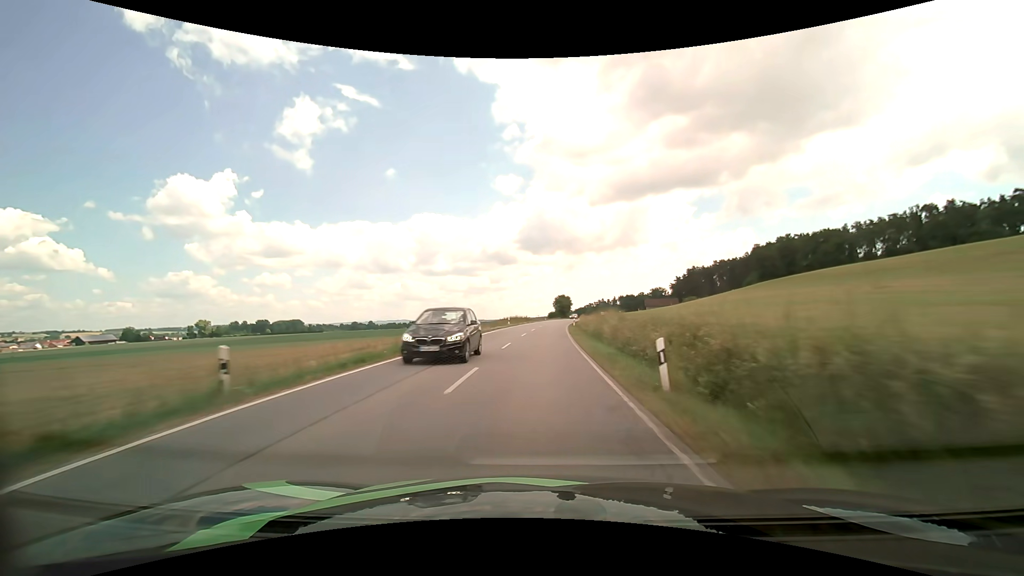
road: secondary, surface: asphalt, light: Day
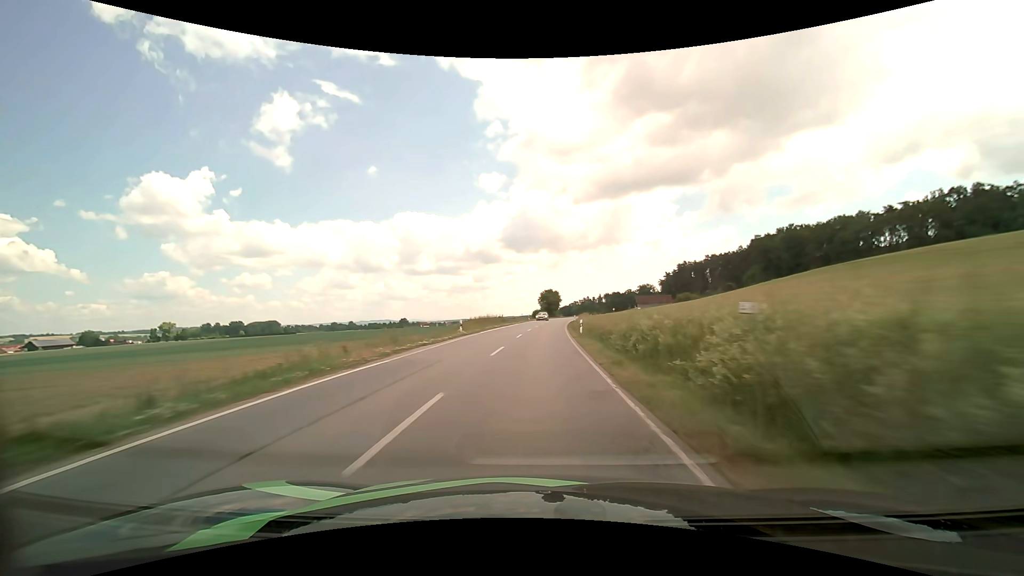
(+0.5, +26.7) m; +2°
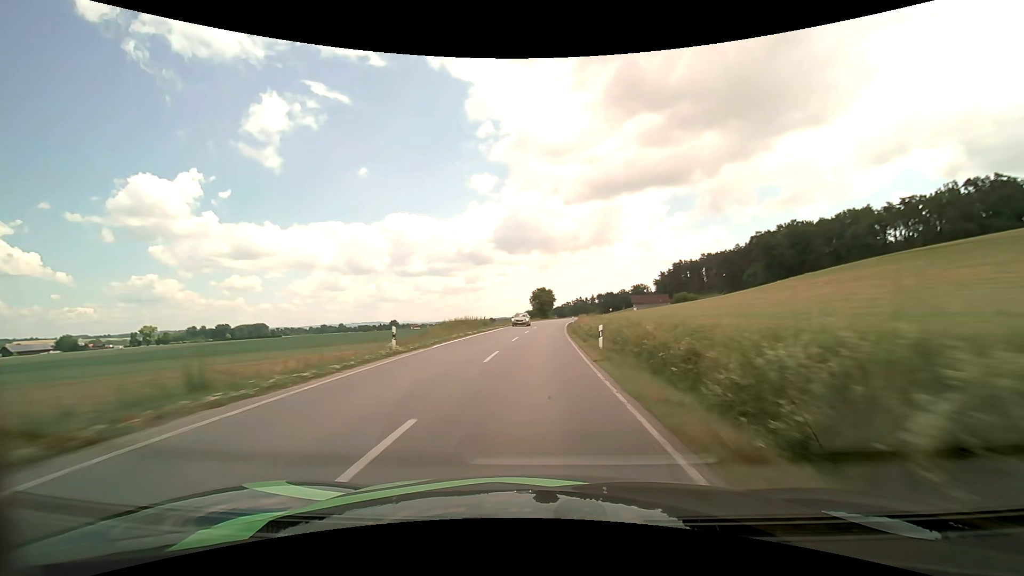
(+0.1, +13.2) m; +1°
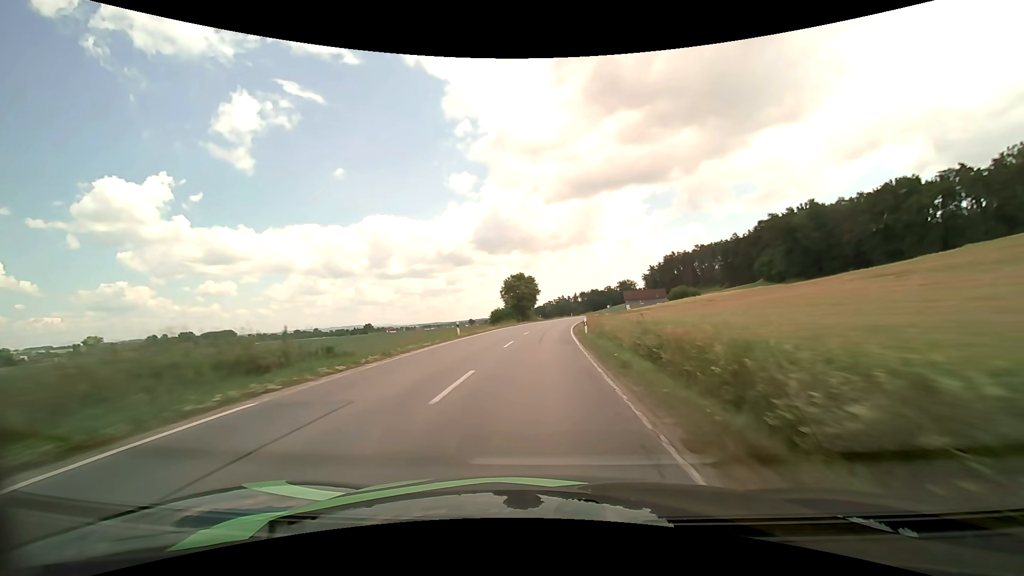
(+0.9, +39.9) m; +2°
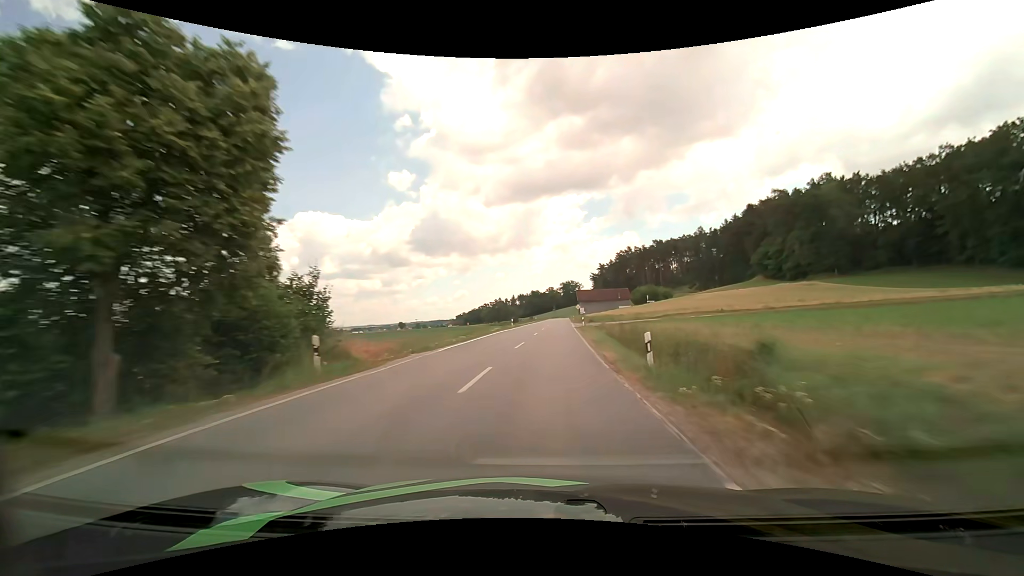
(+3.6, +66.6) m; +7°
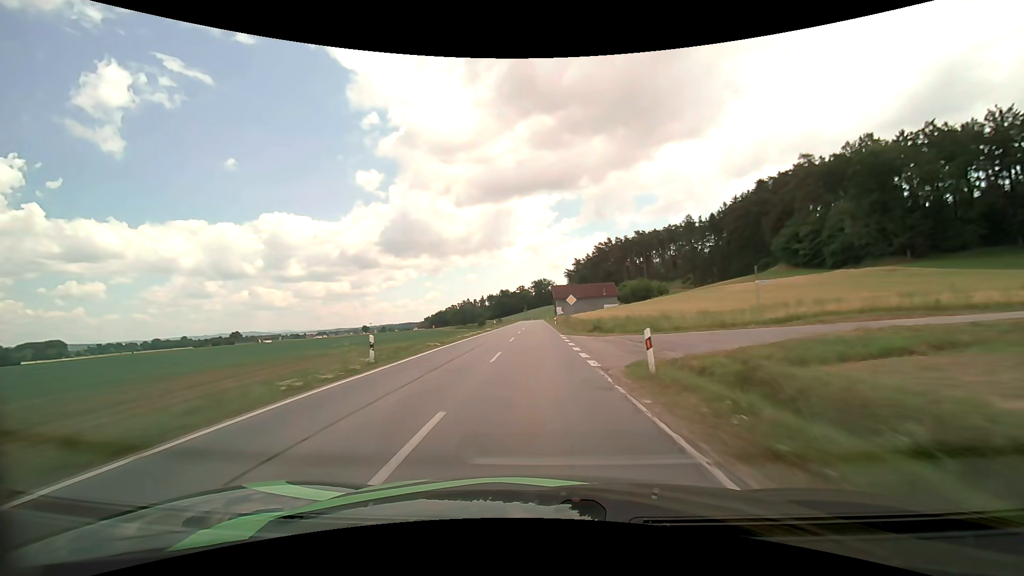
(+1.5, +39.9) m; +3°
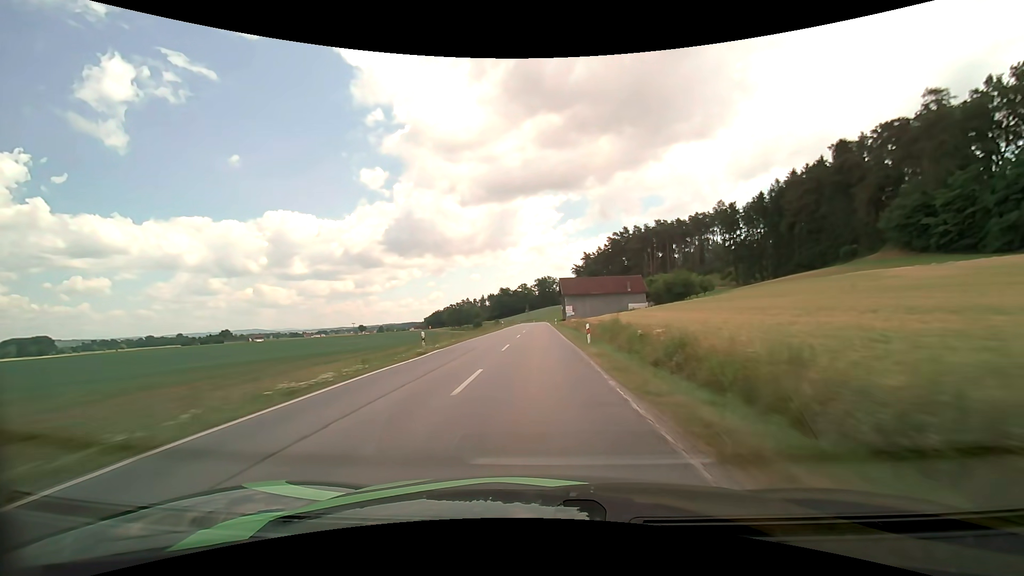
(0.0, +40.1) m; 0°
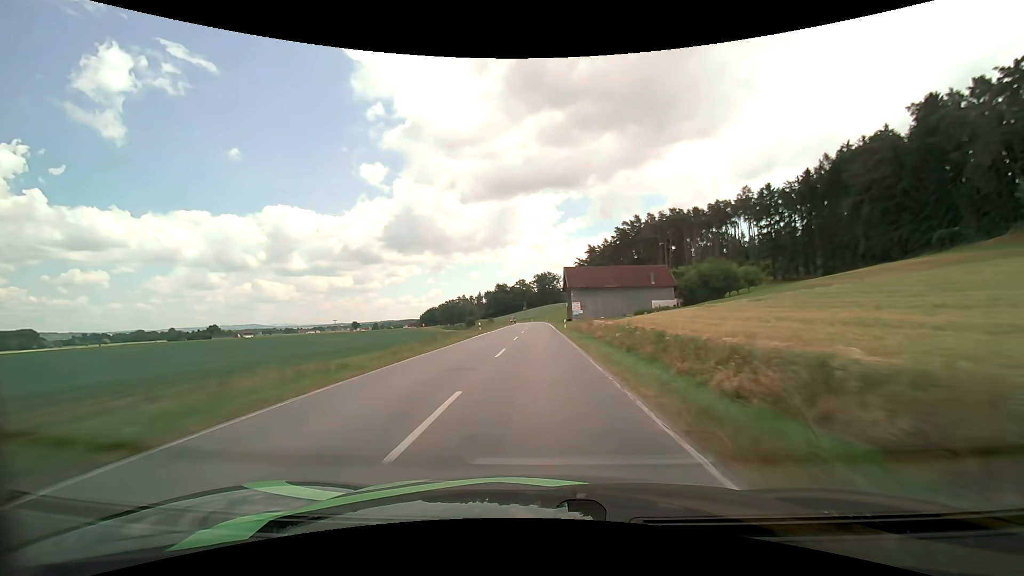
(0.0, +27.2) m; 0°
(0, +10) (0, +20) (0, +30) (0, +40) (0, +50) (0, +60) (0, +70) (0, +80) (0, +90) (0, +100) m
